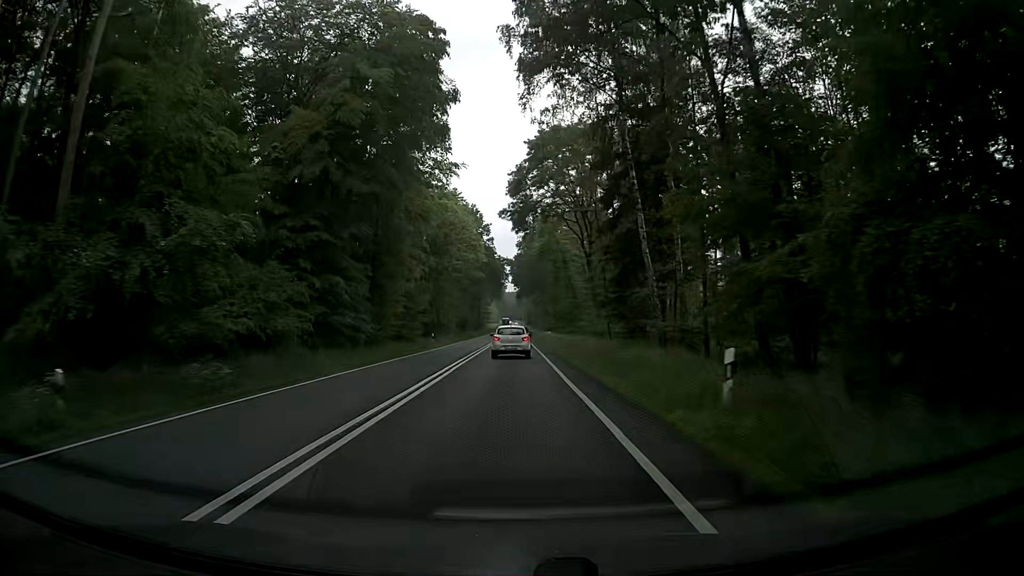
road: primary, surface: asphalt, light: Day
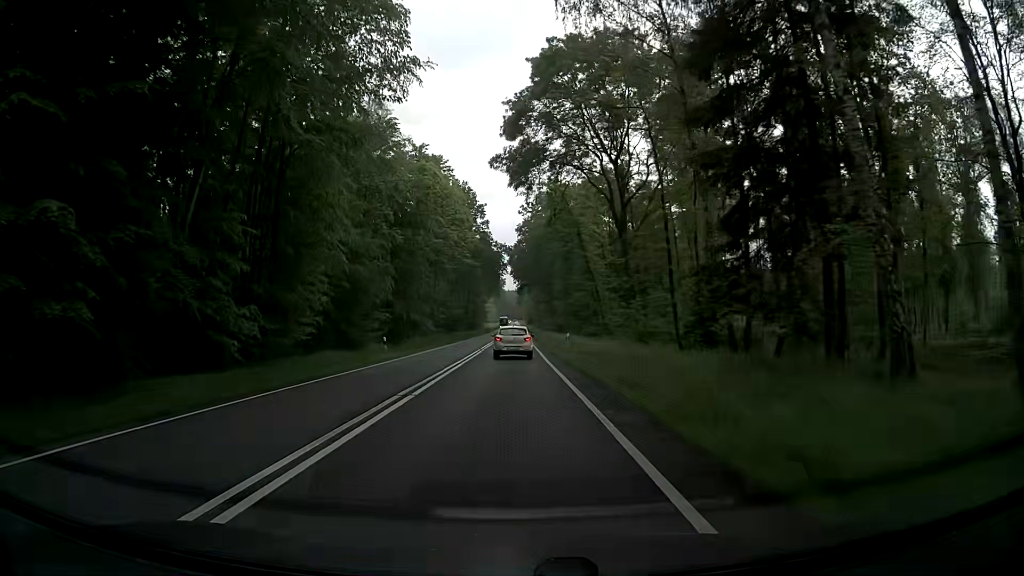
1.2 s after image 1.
(+0.1, +21.4) m; 0°
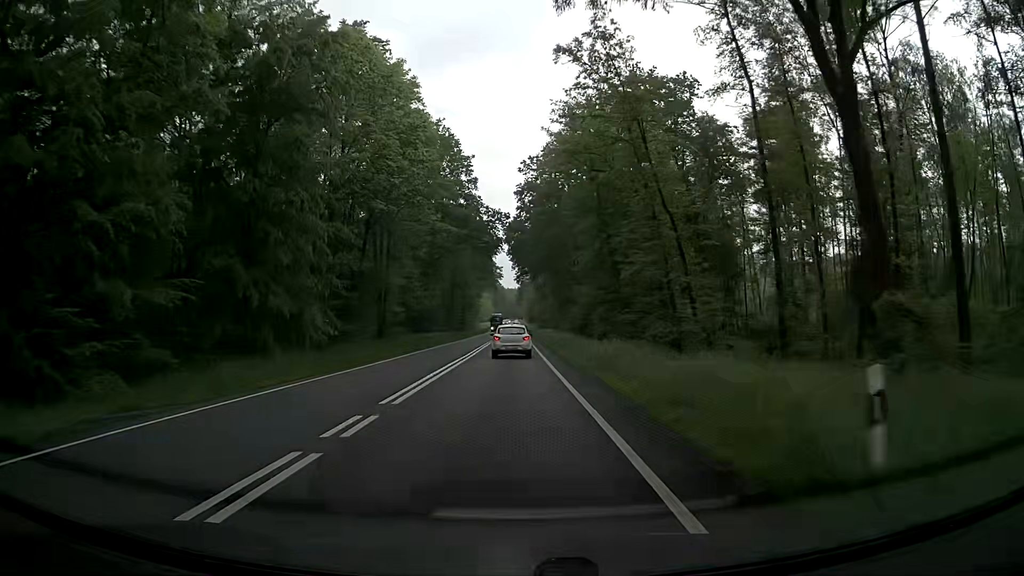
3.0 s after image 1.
(+0.2, +32.3) m; -1°
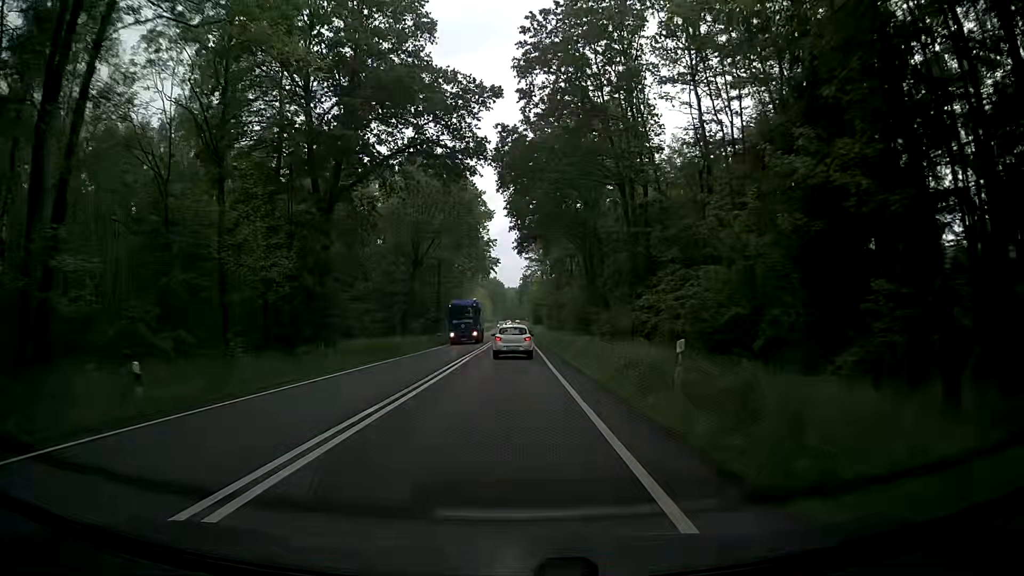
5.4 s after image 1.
(+0.9, +43.5) m; +1°
(0, +10) (0, +20) (0, +30) (0, +40) (0, +50) (0, +60) (0, +70) (0, +80) (0, +90) (0, +100) m
